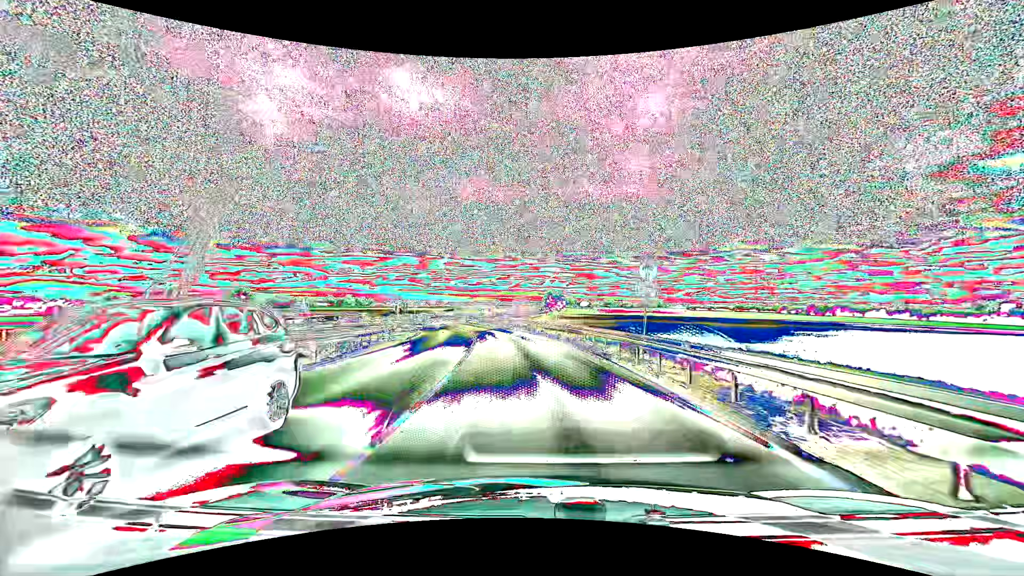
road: unclassified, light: Day
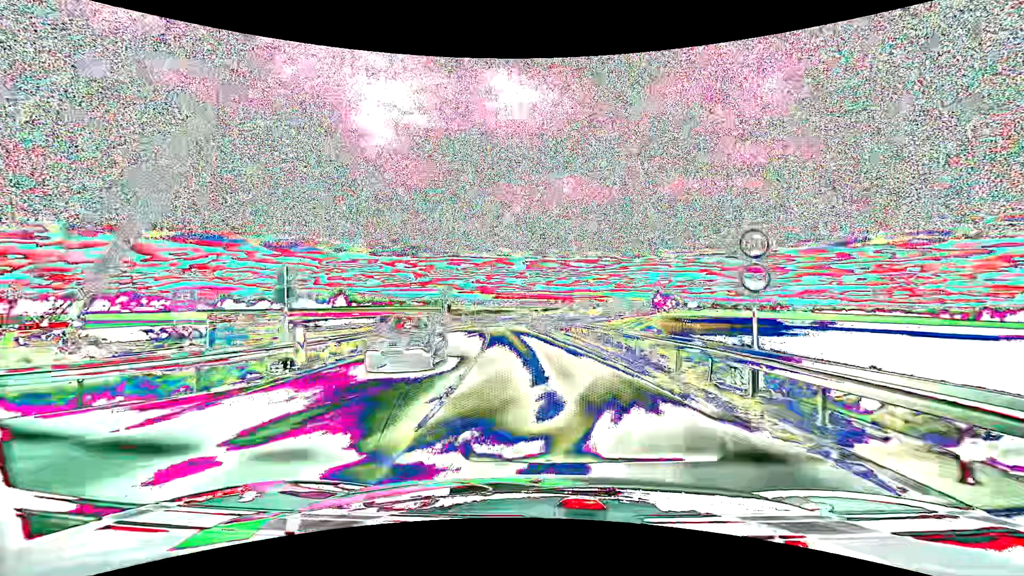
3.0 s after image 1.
(-3.8, +38.9) m; -11°
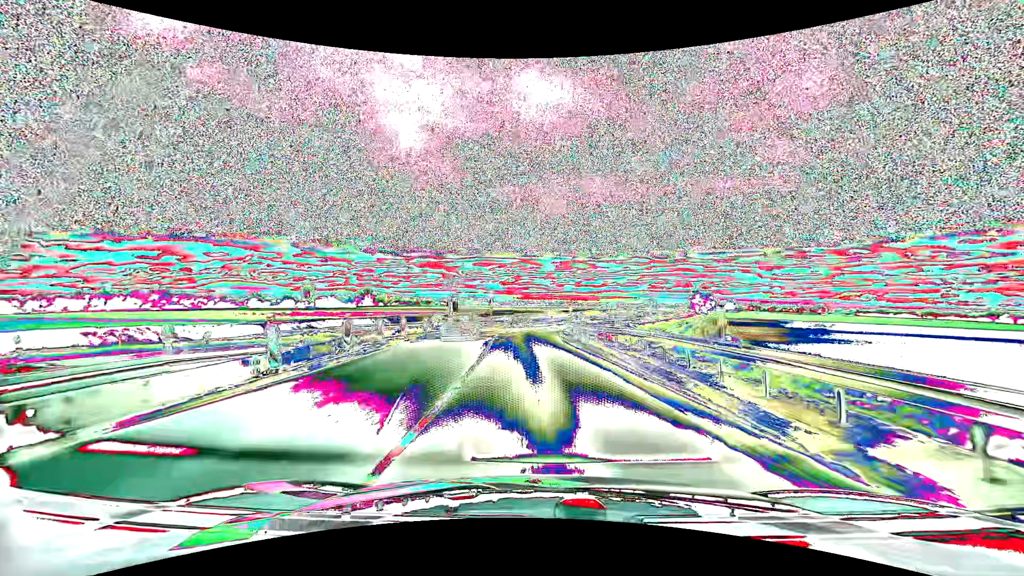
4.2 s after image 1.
(-0.5, +15.8) m; -3°
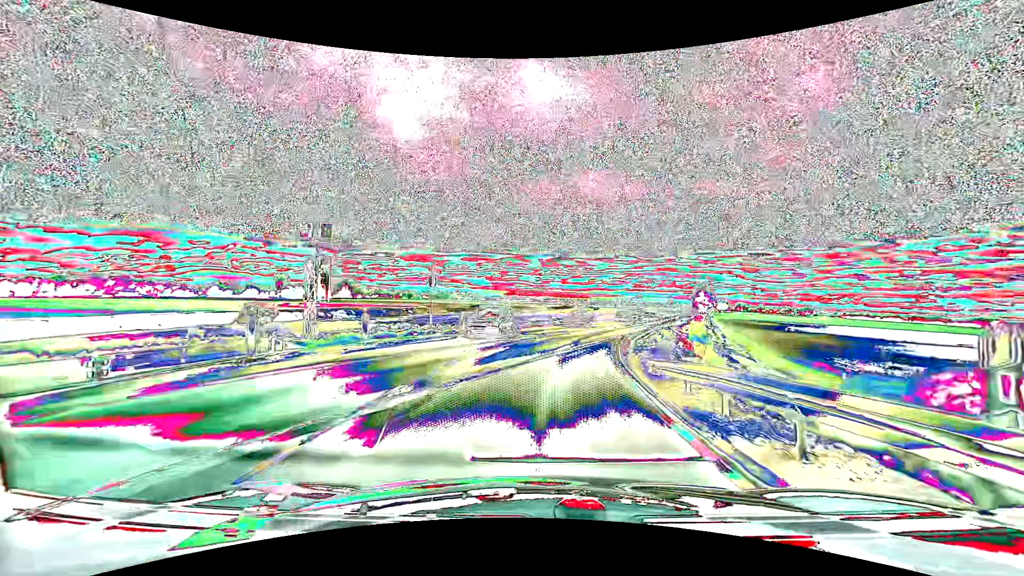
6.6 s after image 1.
(-0.7, +31.7) m; +1°
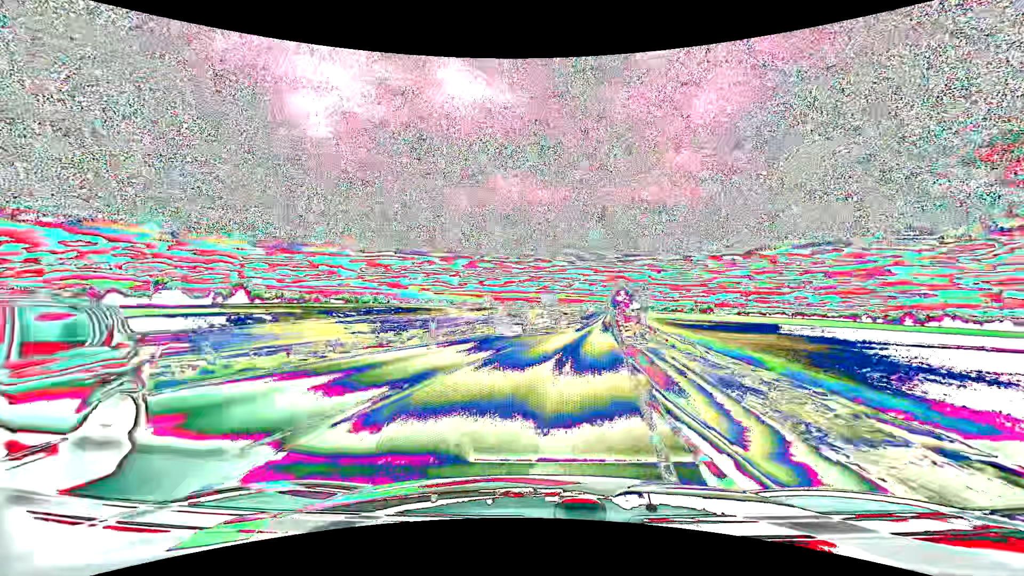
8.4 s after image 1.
(+2.0, +23.5) m; +10°
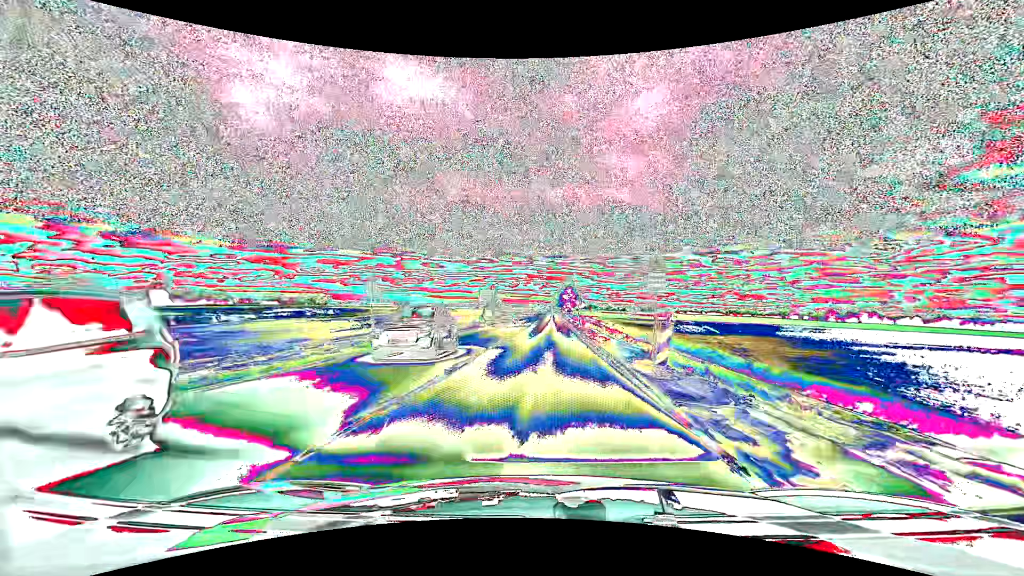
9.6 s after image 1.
(+0.9, +15.6) m; +6°
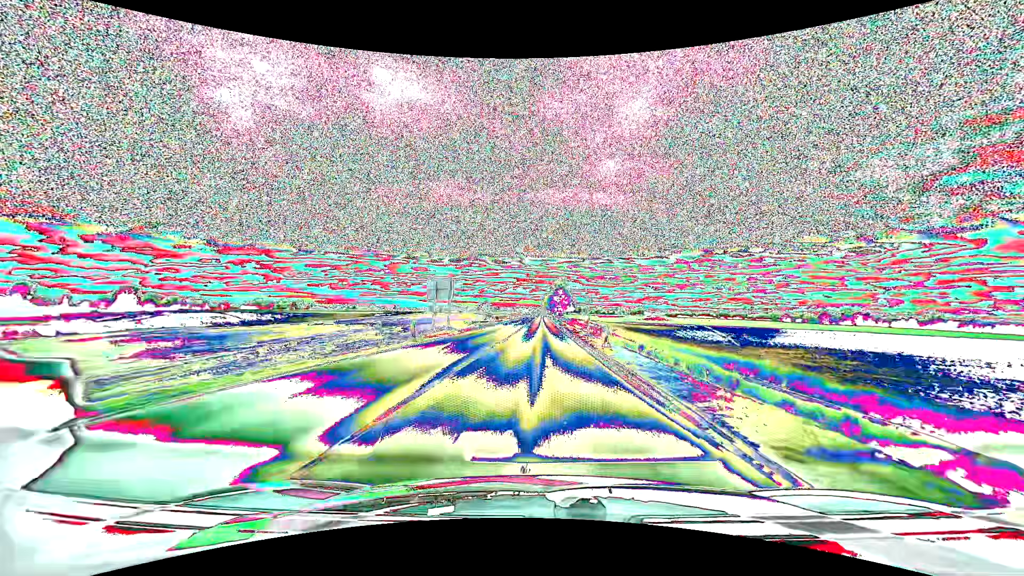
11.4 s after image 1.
(+0.5, +24.2) m; +2°
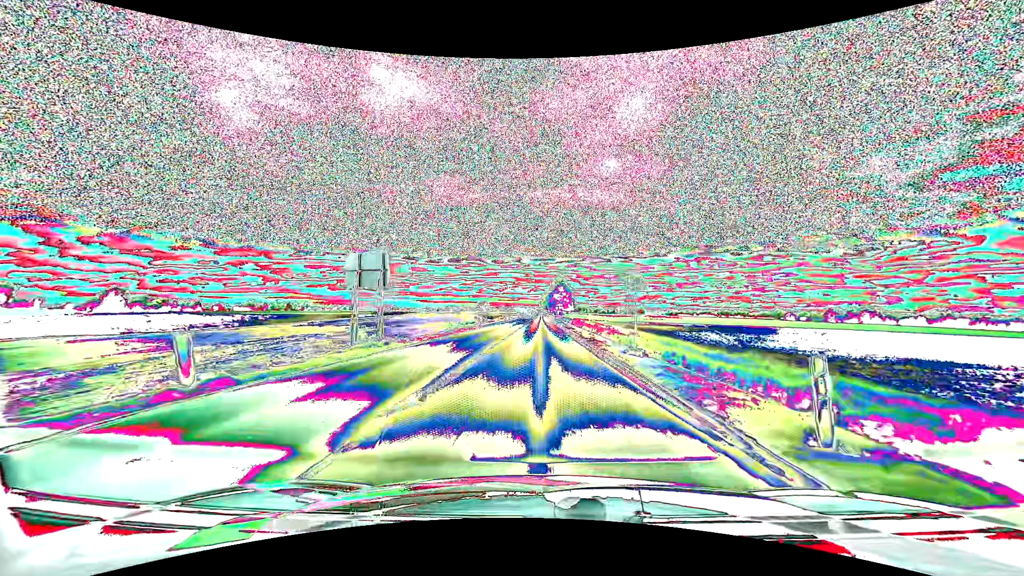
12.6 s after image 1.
(0.0, +17.0) m; 0°
(0, +10) (0, +20) (0, +30) (0, +40) (0, +50) (0, +60) (0, +70) (0, +80) (0, +90) (0, +100) m
